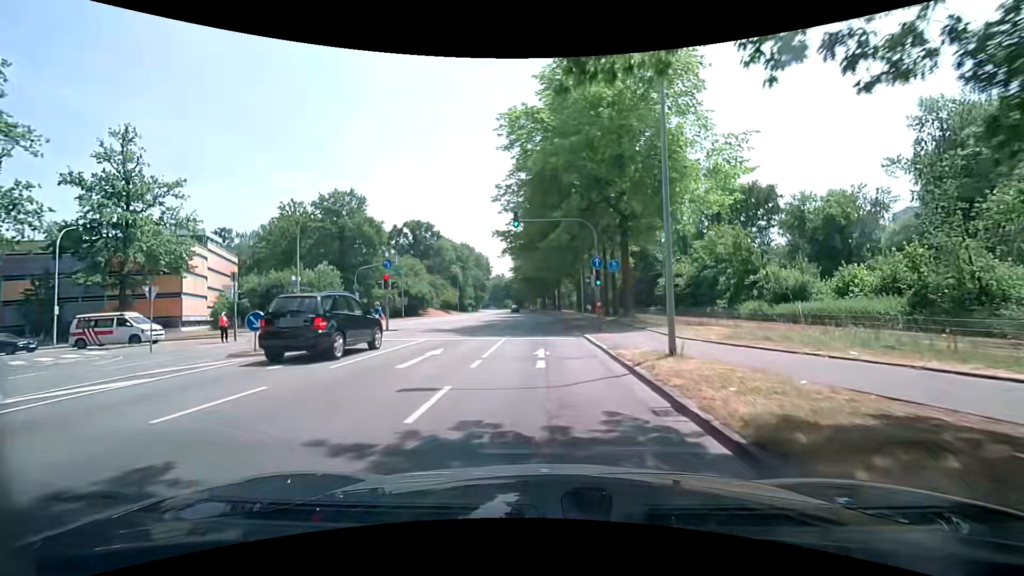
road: secondary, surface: asphalt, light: Day
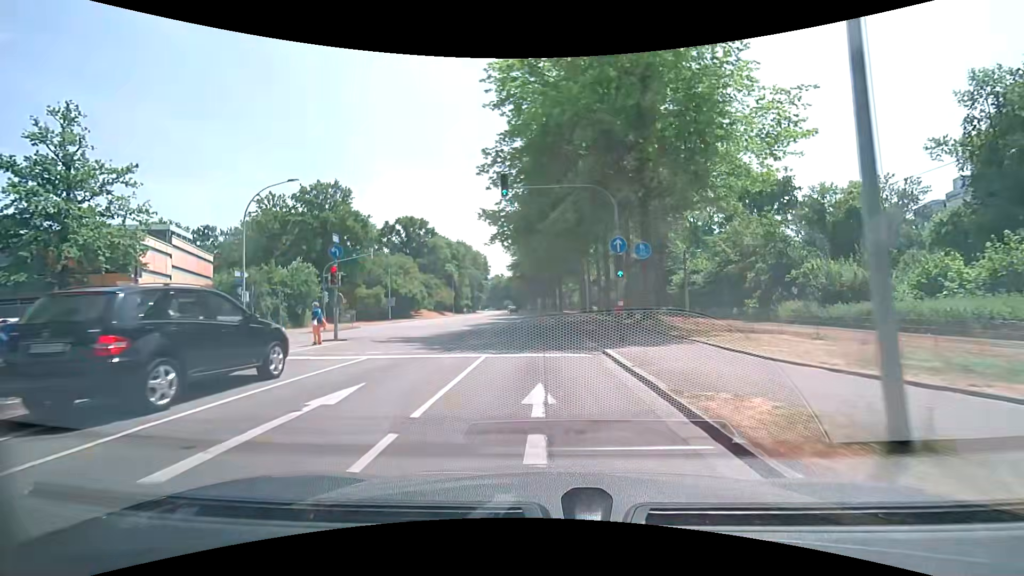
(0.0, +7.0) m; 0°
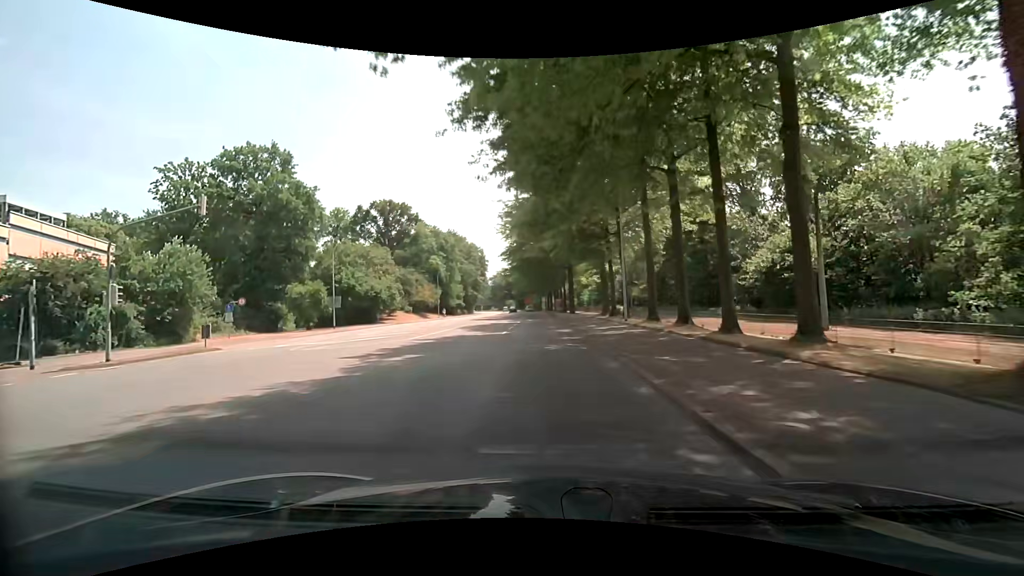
(-0.1, +21.1) m; 0°
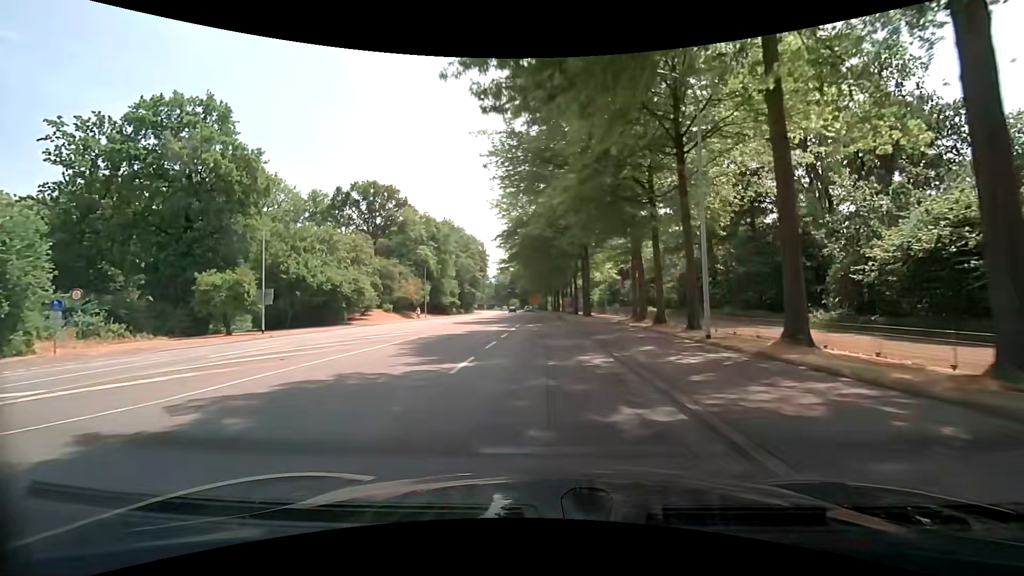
(-0.2, +14.3) m; -1°
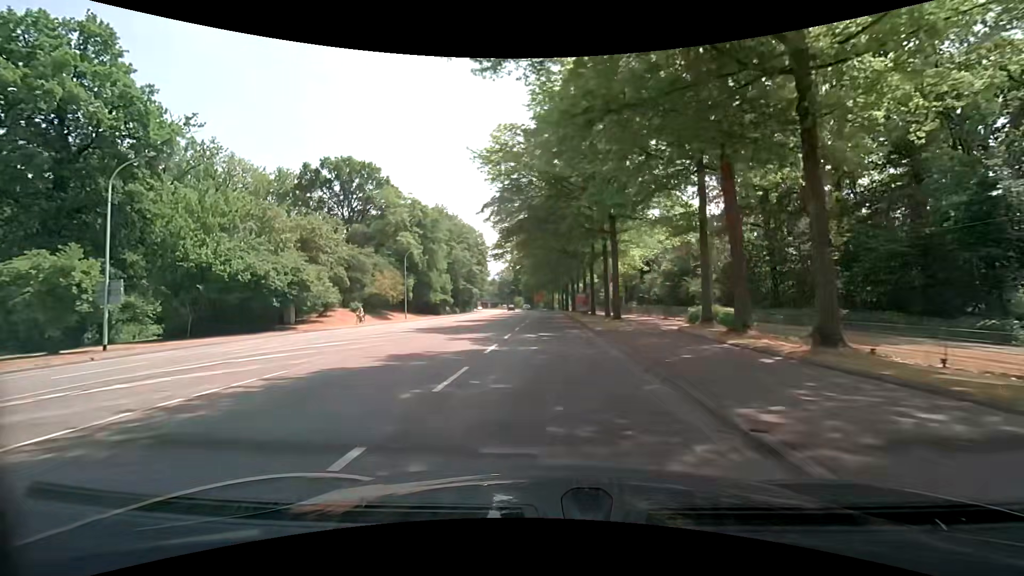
(-0.1, +14.5) m; -1°
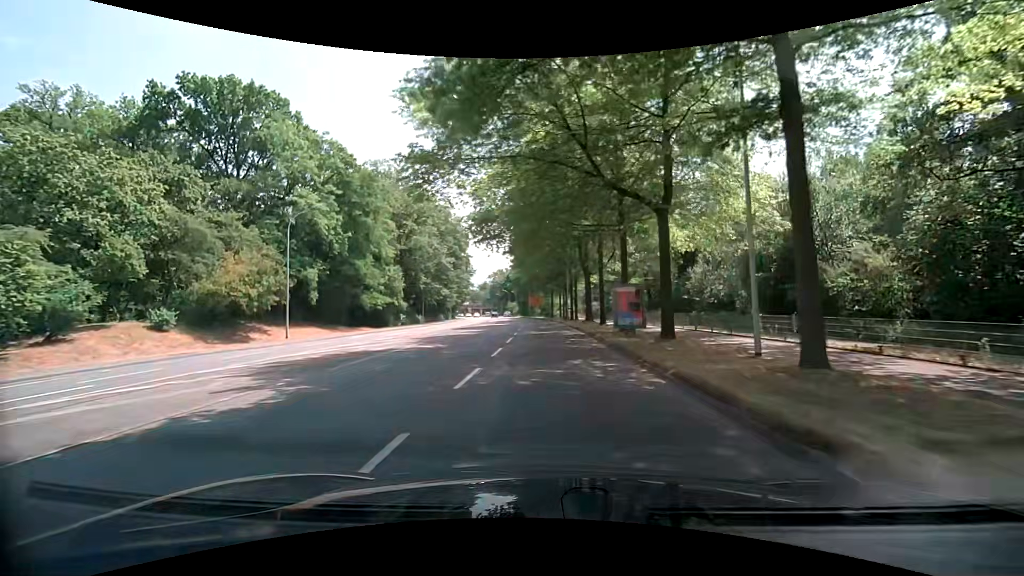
(0.0, +29.4) m; 0°
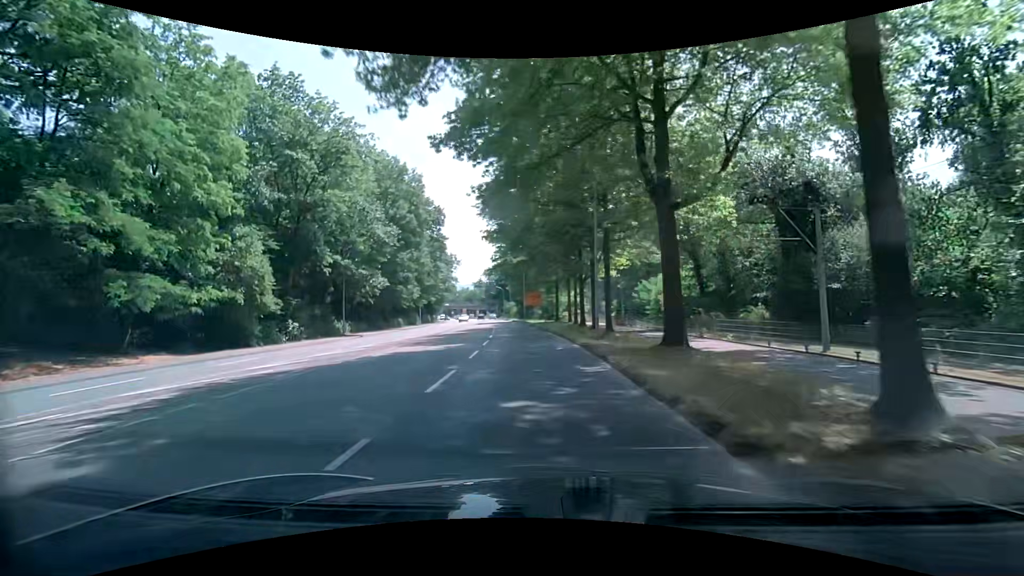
(+0.3, +30.2) m; 0°
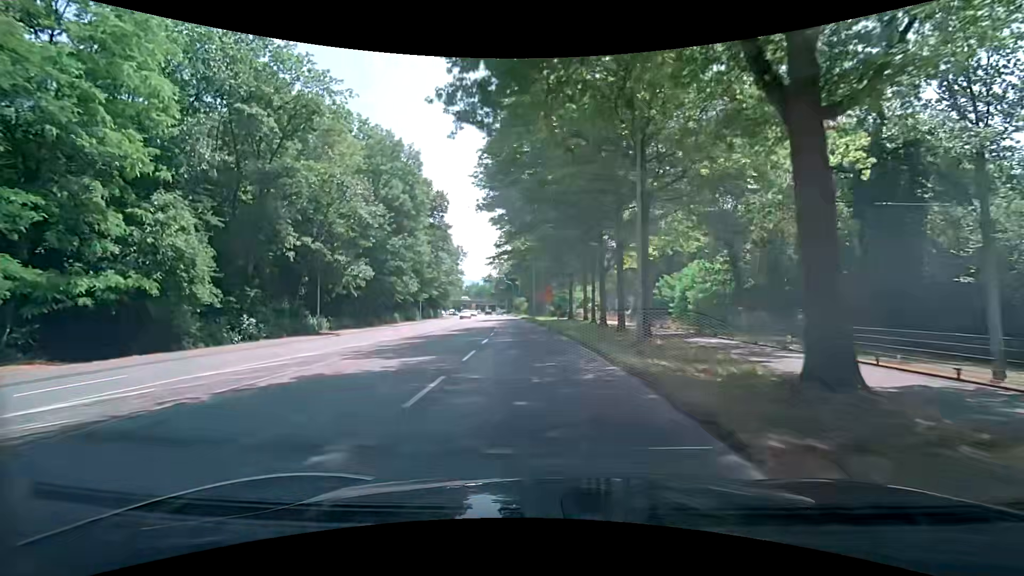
(-0.1, +7.6) m; -1°
(0, +10) (-1, +20) (-1, +30) (-2, +40) (-3, +50) (-4, +60) (-5, +70) (-7, +80) (-8, +90) (-9, +100) m
